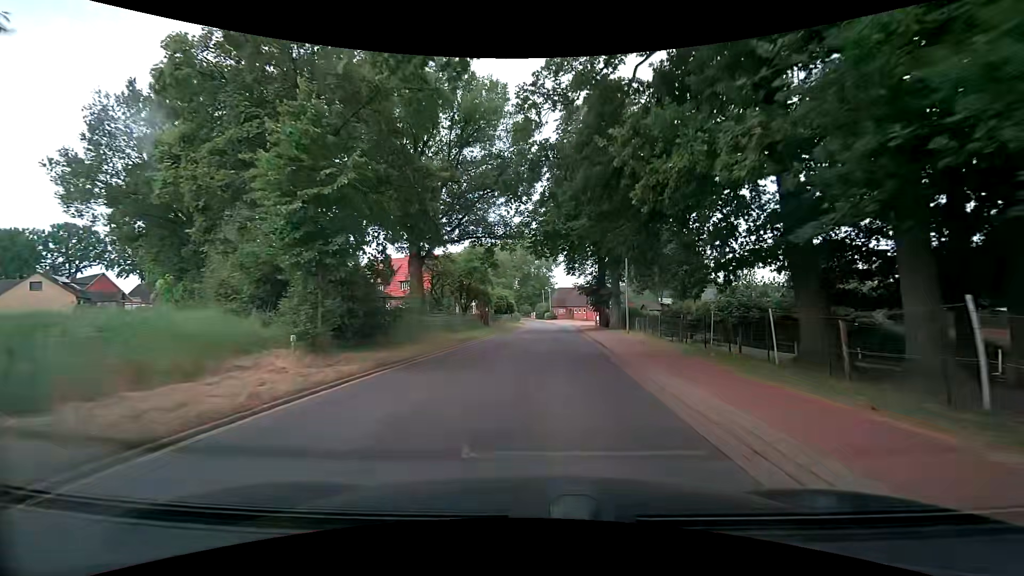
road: tertiary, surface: asphalt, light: Day
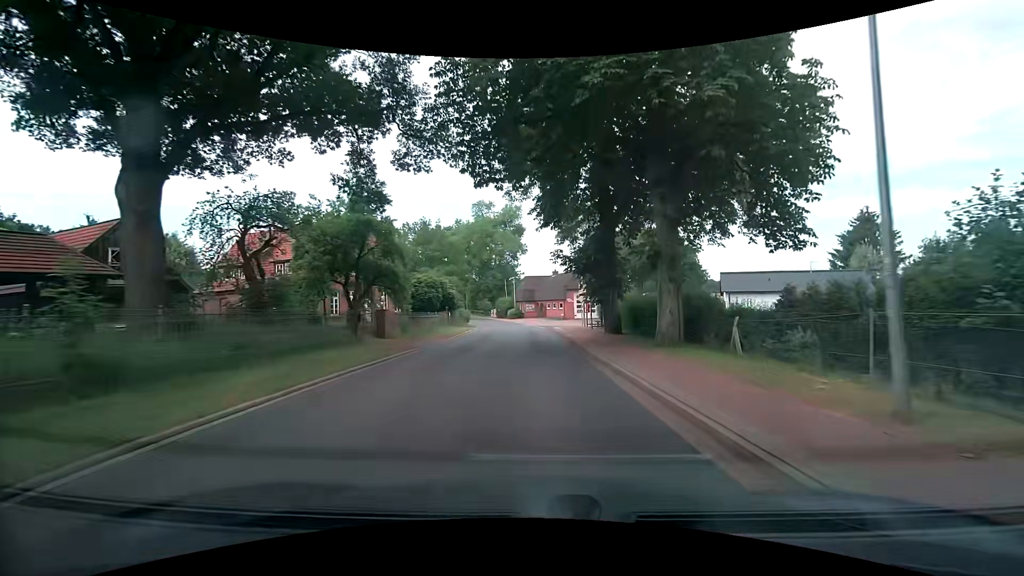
(+1.2, +24.6) m; +4°
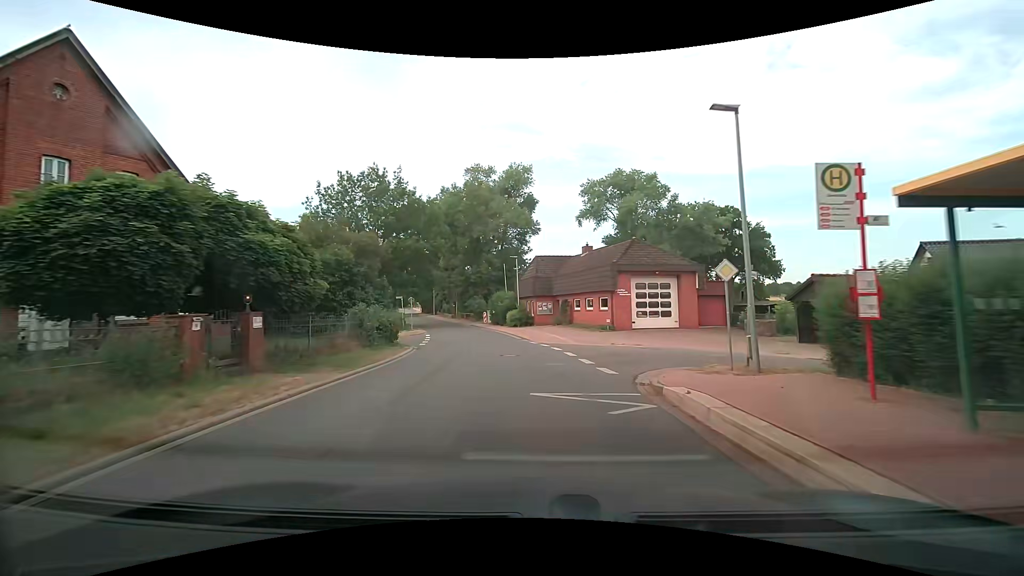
(-0.1, +30.5) m; -1°
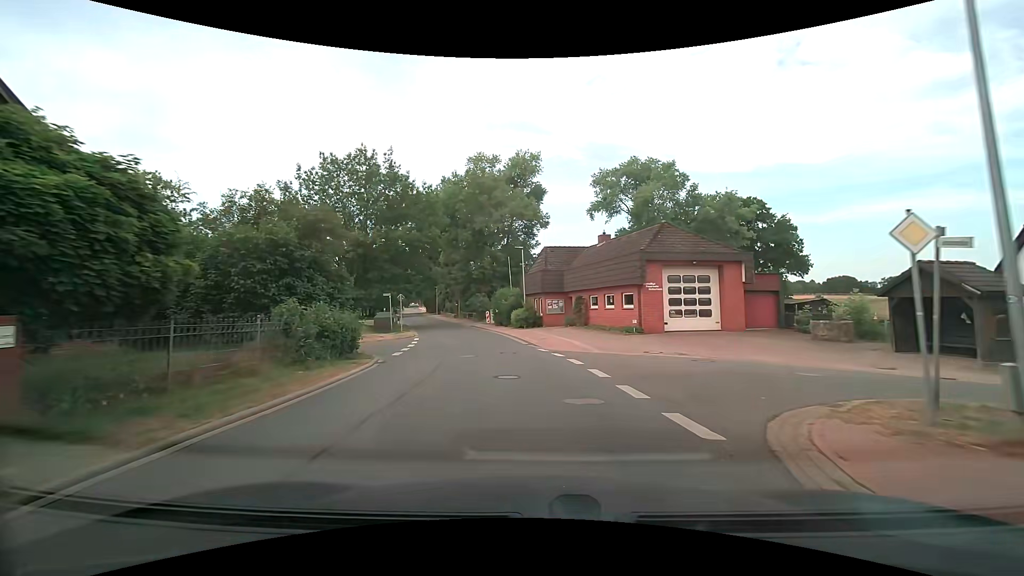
(0.0, +5.9) m; 0°
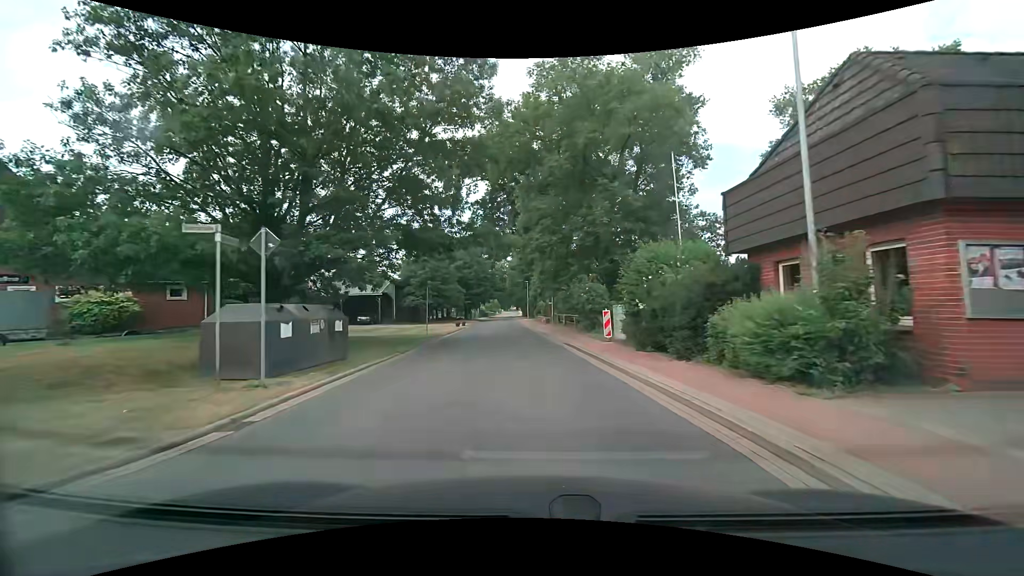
(-3.0, +29.2) m; -13°
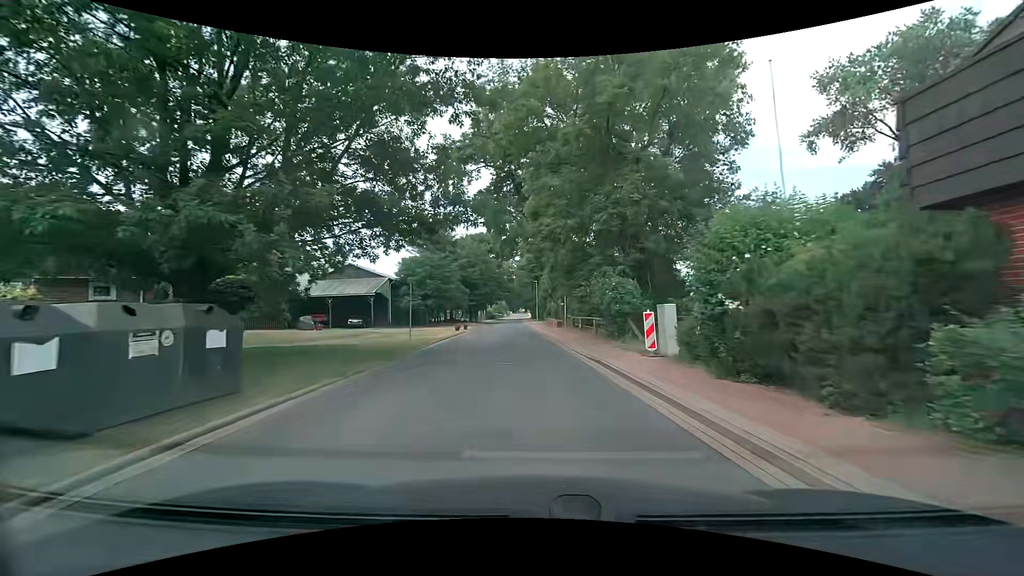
(0.0, +5.9) m; 0°
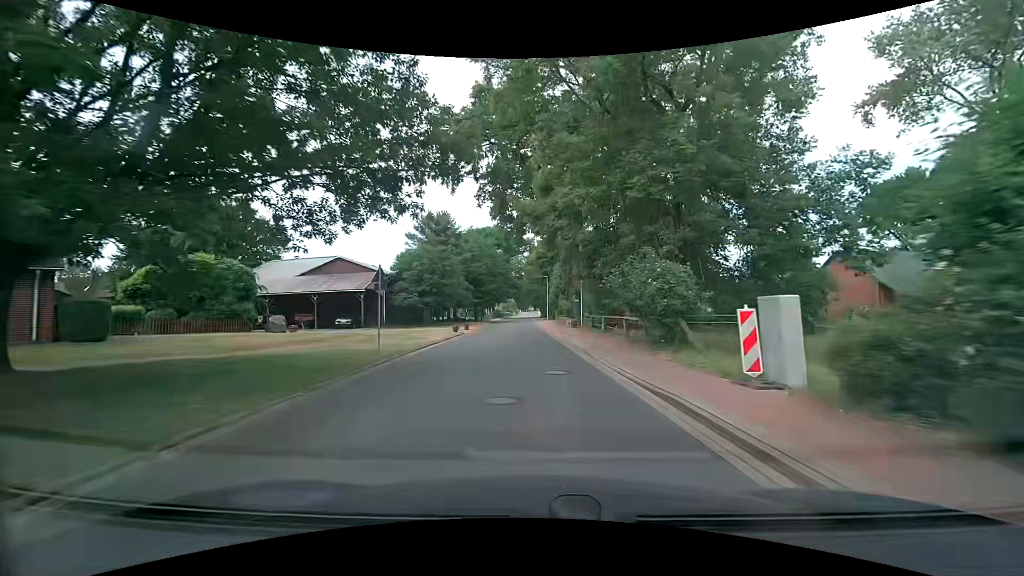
(0.0, +6.0) m; -1°
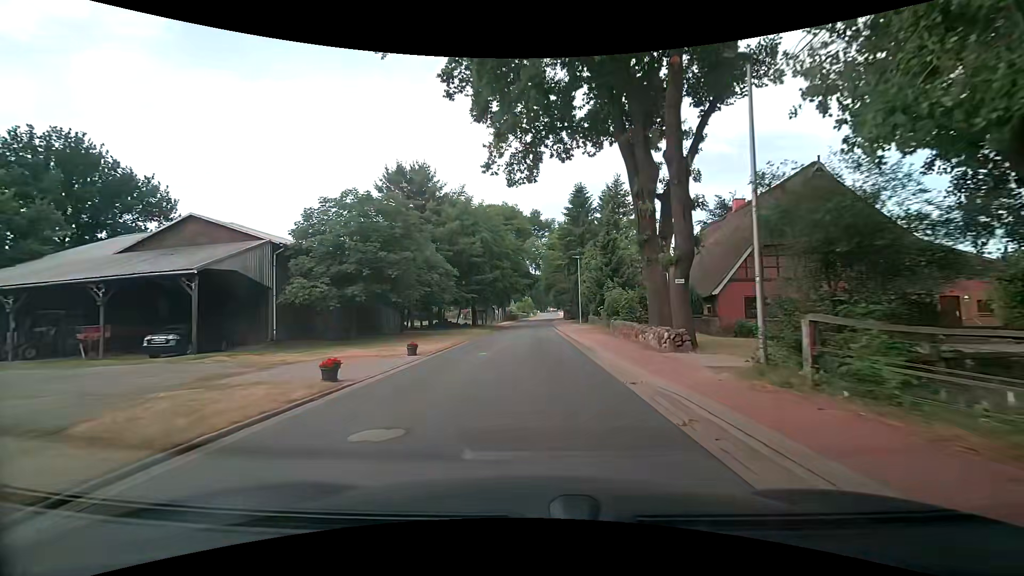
(-0.4, +25.2) m; -1°
(0, +10) (0, +20) (0, +30) (-1, +40) (0, +50) (0, +60) (0, +70) (0, +80) (+1, +90) (+1, +100) m
